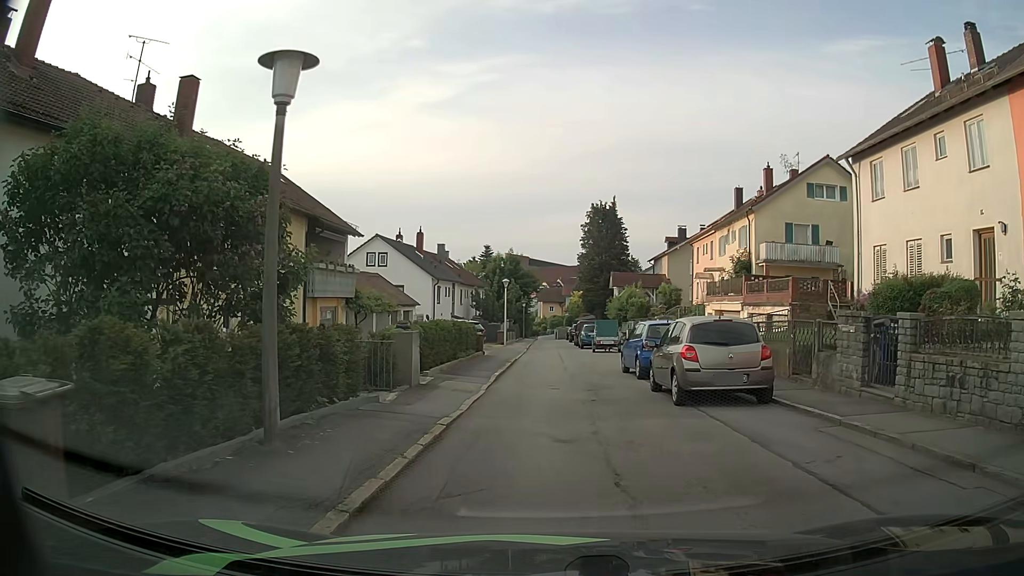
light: Day
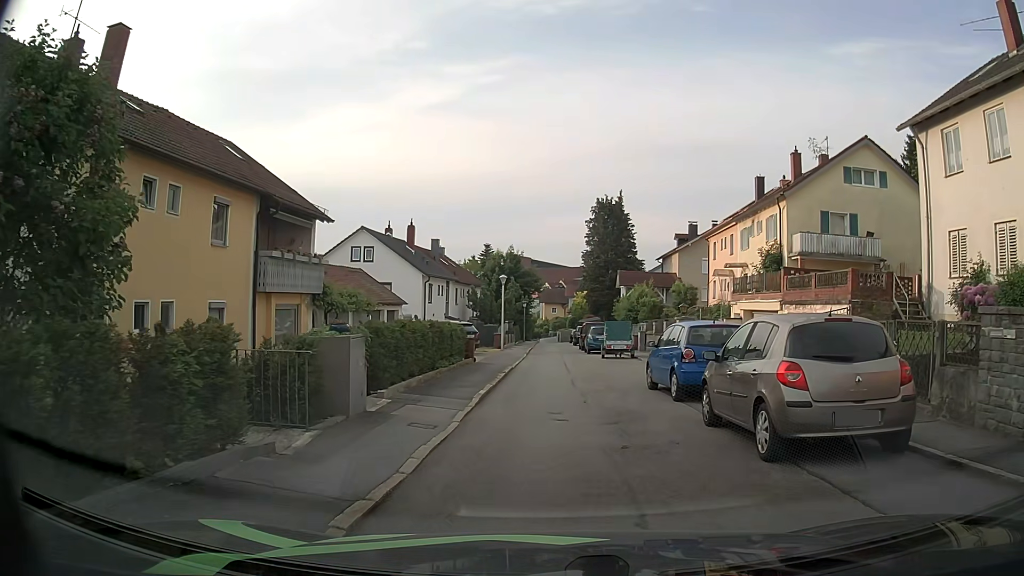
(0.0, +4.6) m; -1°
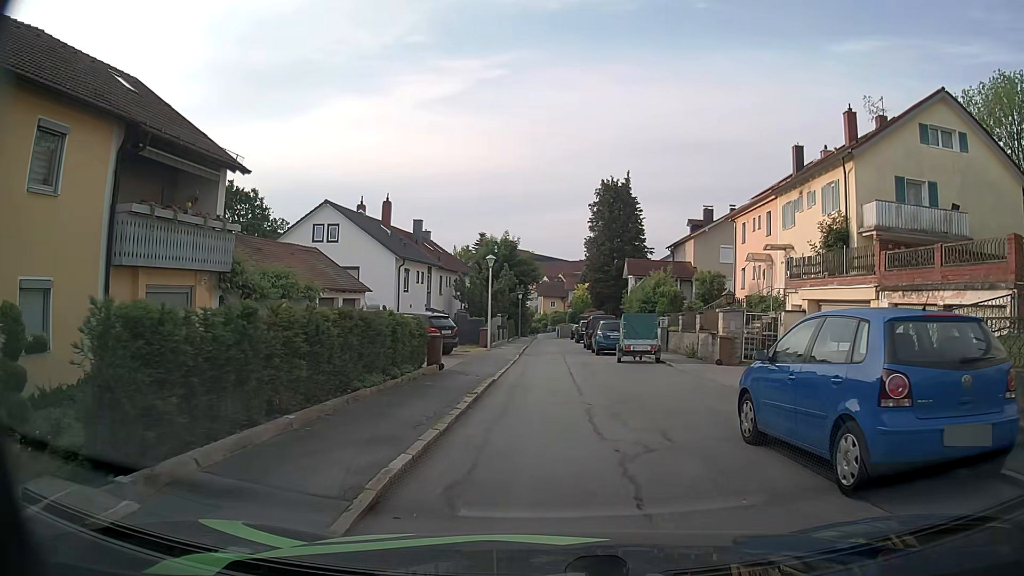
(+0.1, +7.5) m; 0°
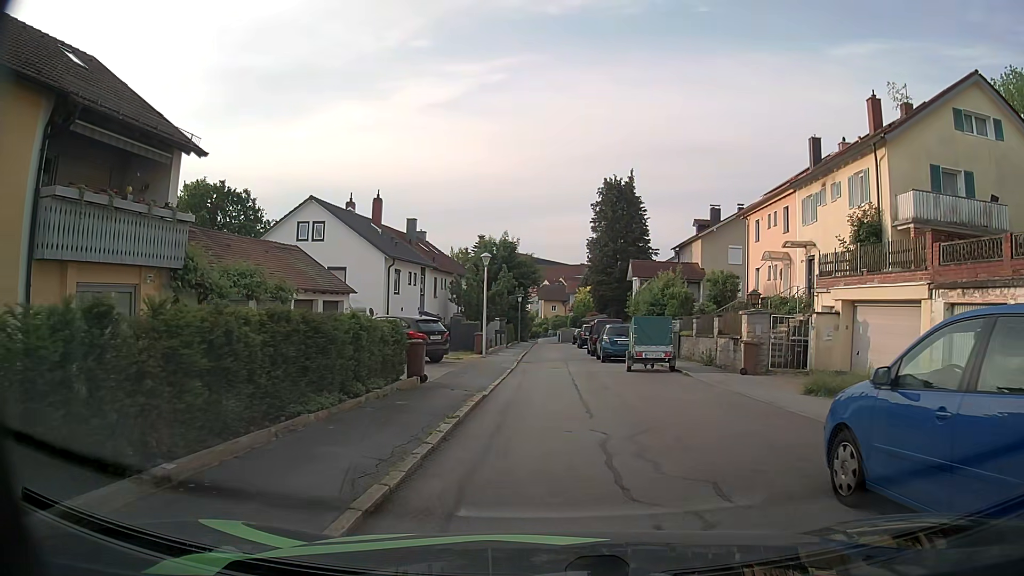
(+0.1, +2.6) m; +1°
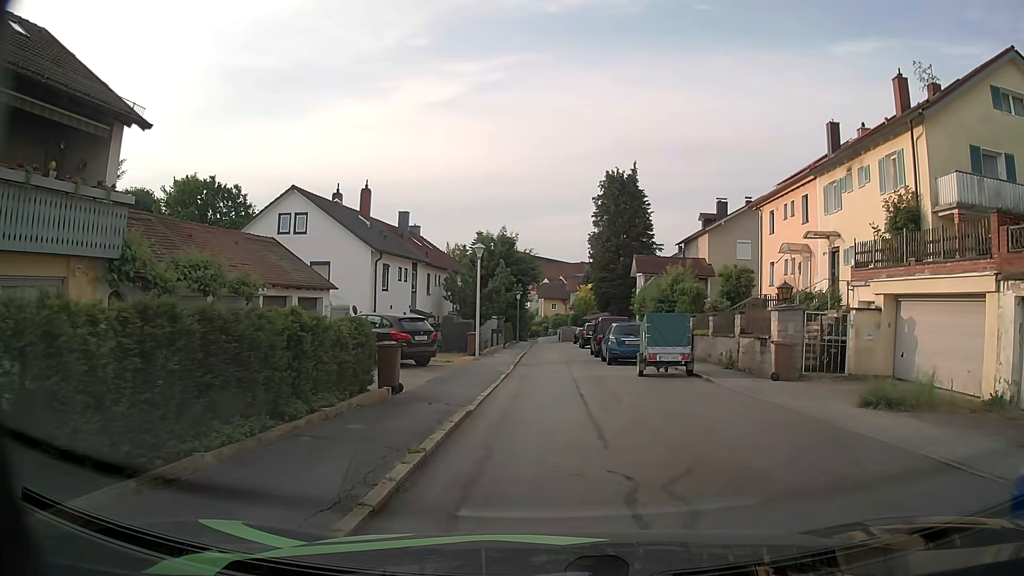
(0.0, +2.6) m; +1°
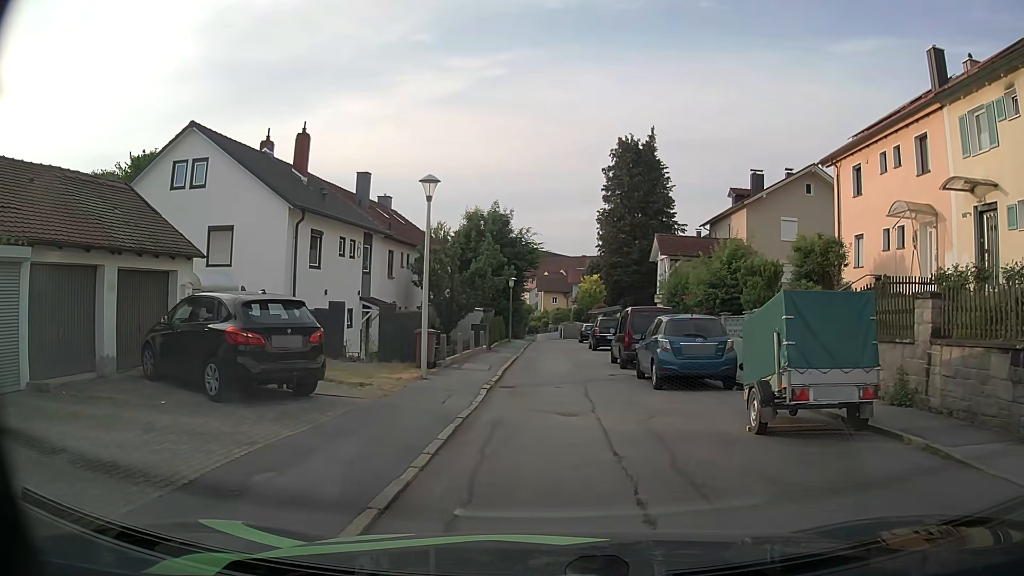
(-0.2, +10.4) m; -2°
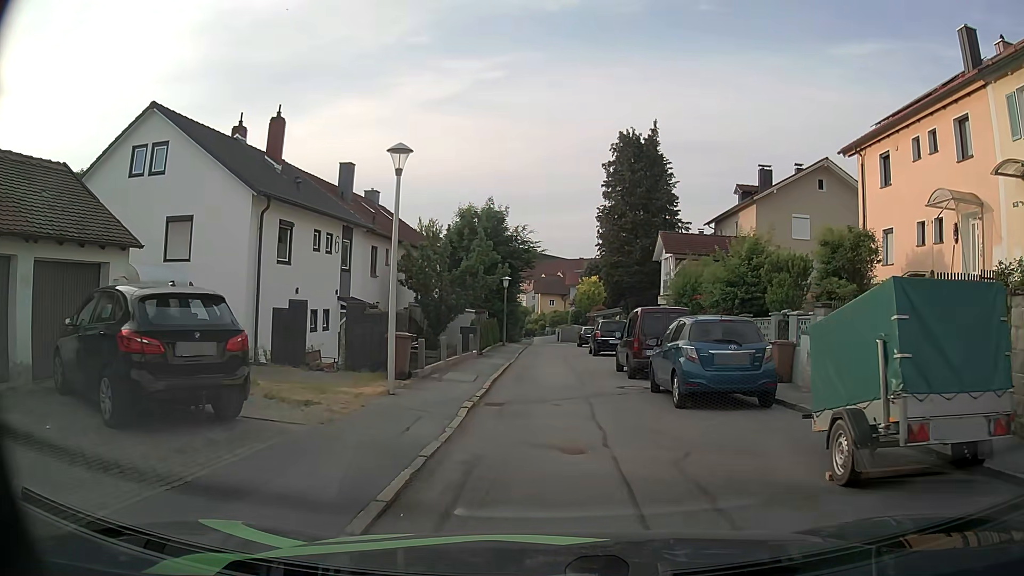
(0.0, +2.6) m; +1°
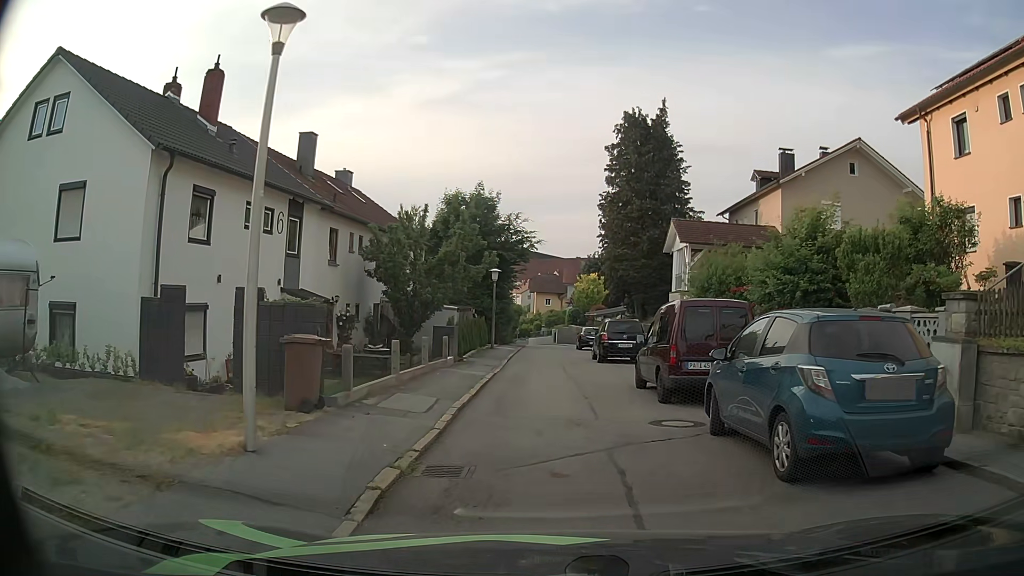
(0.0, +5.3) m; +1°
(0, +10) (0, +20) (0, +30) (-1, +40) (0, +50) (-1, +60) (-2, +70) (-4, +80) (-7, +89) (-11, +99) m
